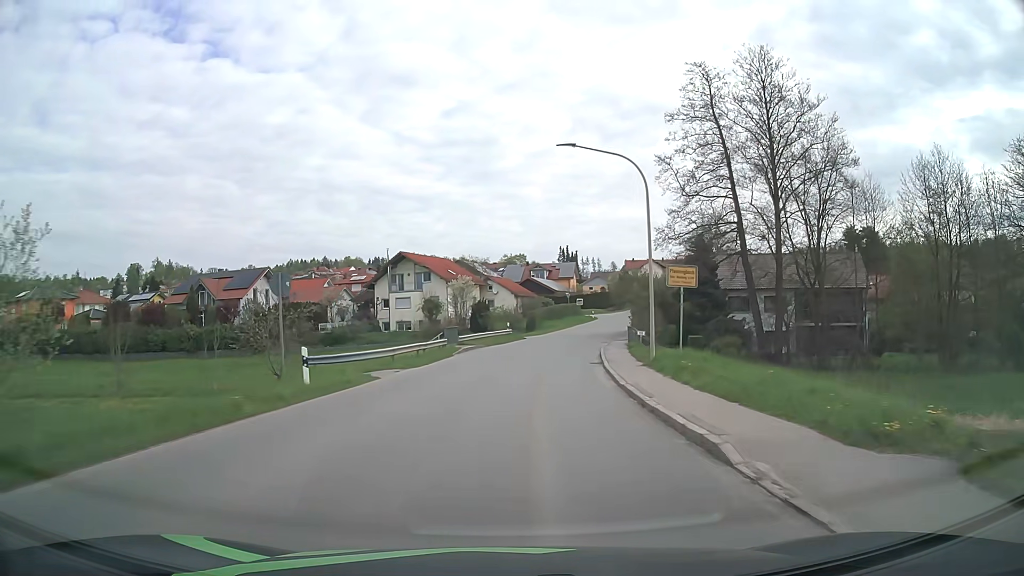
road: tertiary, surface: asphalt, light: Day
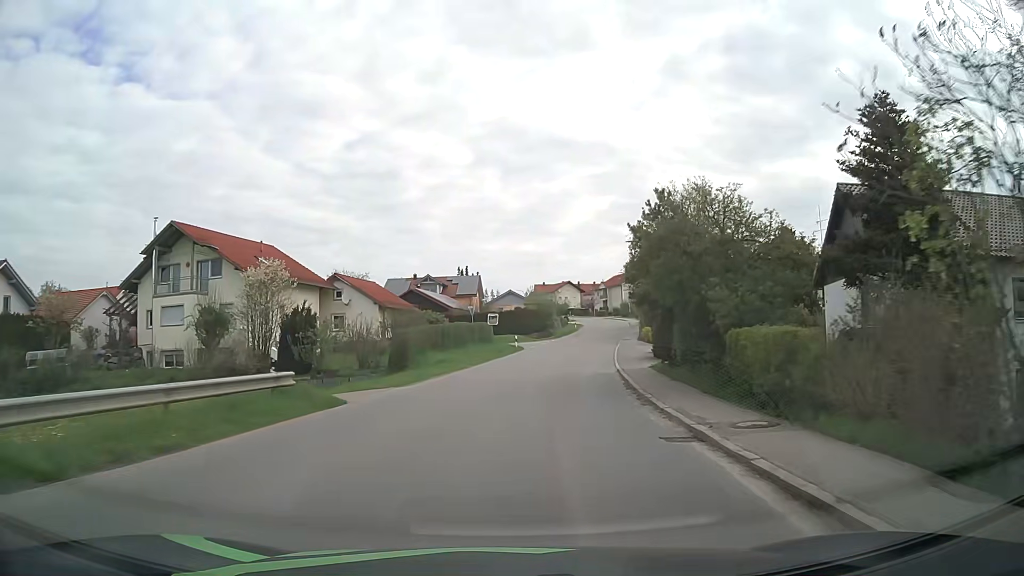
(+2.5, +37.4) m; +9°
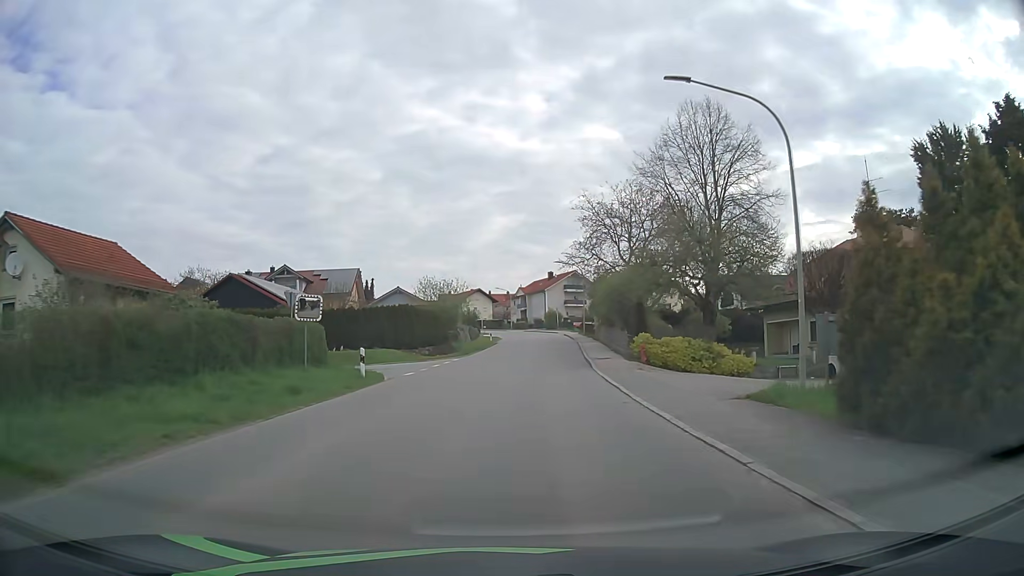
(+1.9, +29.6) m; +8°
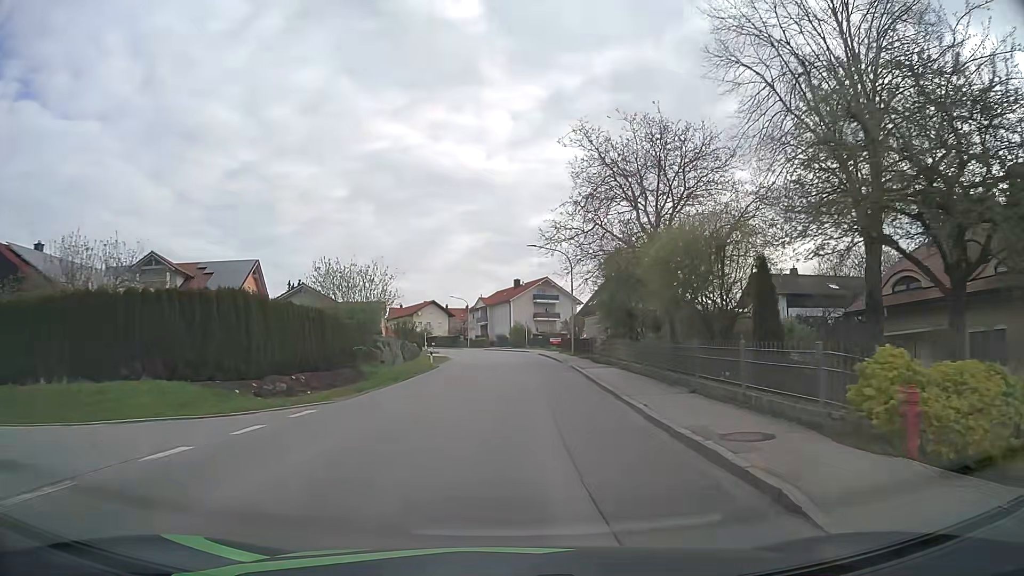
(+0.7, +22.0) m; +3°
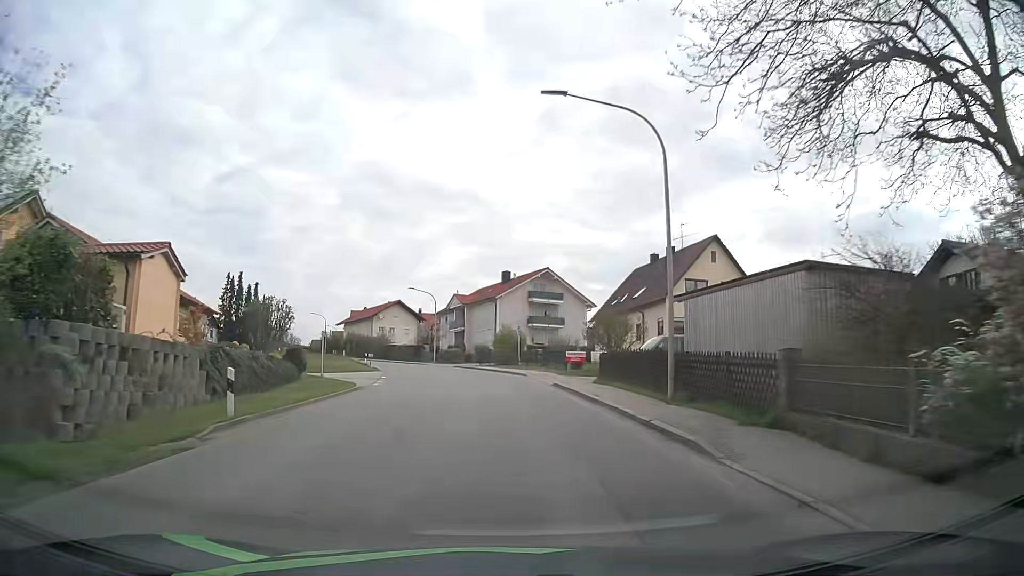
(+0.3, +29.2) m; +1°
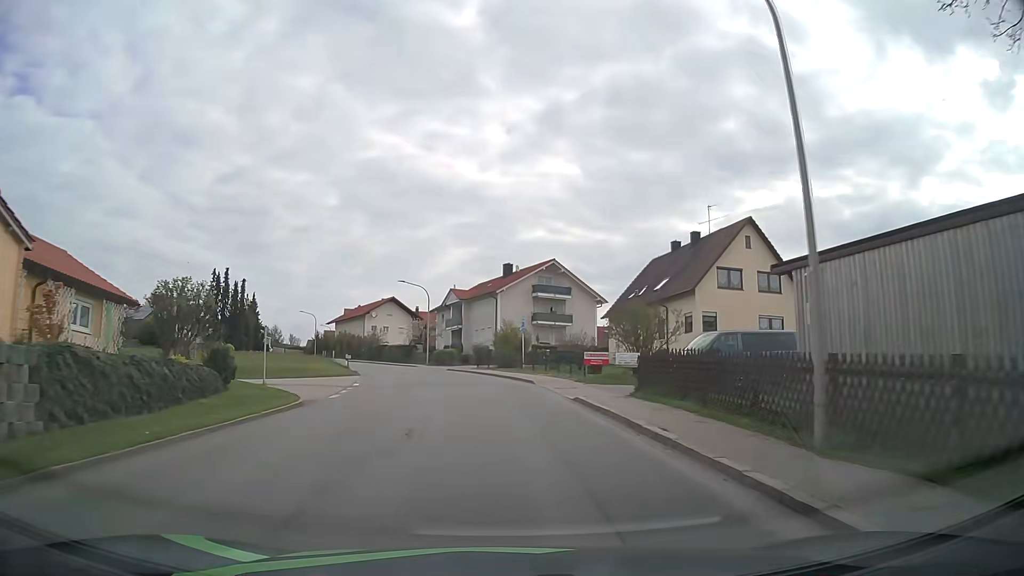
(0.0, +7.4) m; 0°
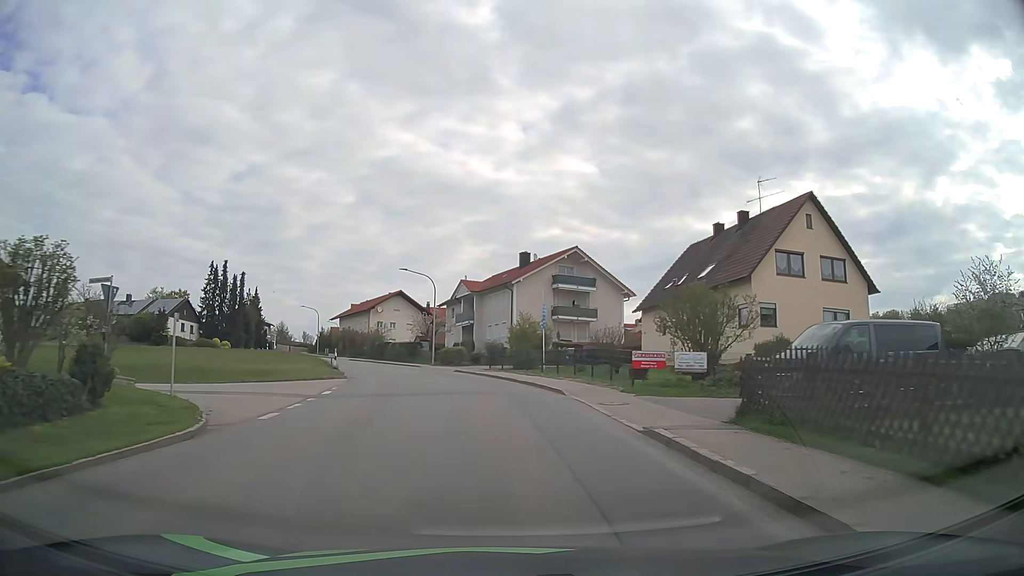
(-0.1, +7.4) m; -1°
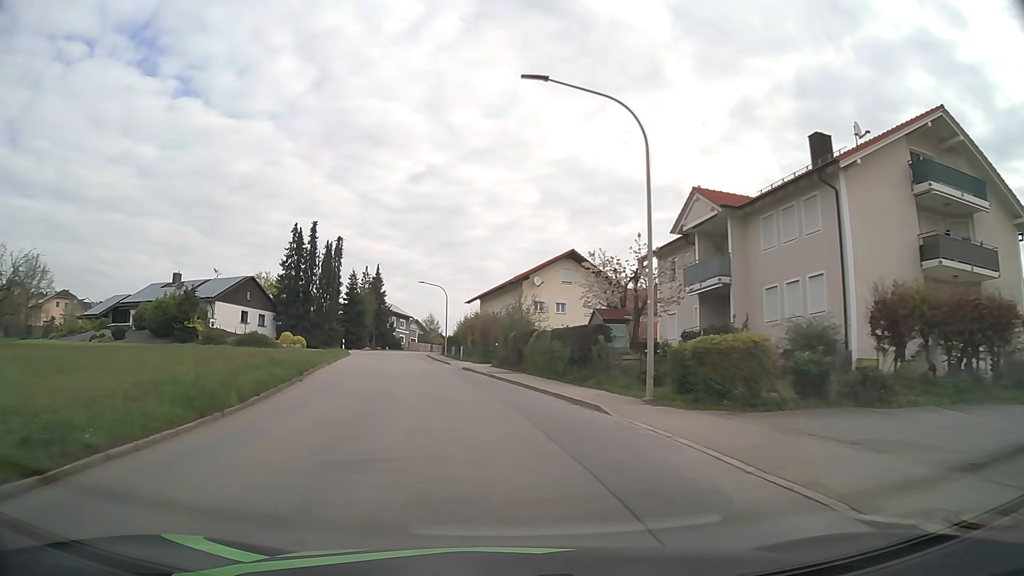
(-4.4, +37.2) m; -16°
(0, +10) (-2, +20) (-3, +30) (-5, +40) (-7, +49) (-9, +59) (-10, +69) (-12, +79) (-12, +89) (-11, +99) m
